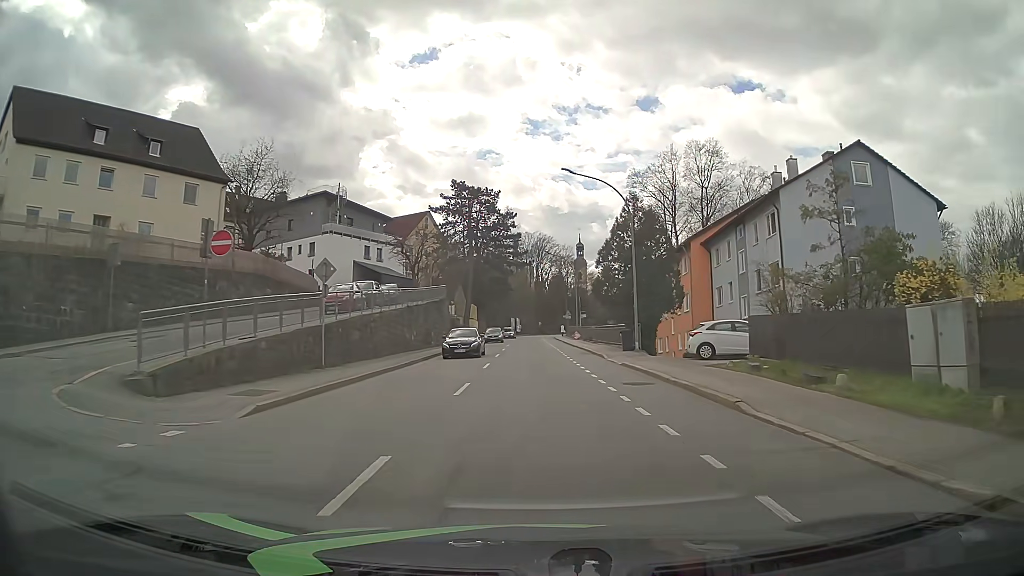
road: tertiary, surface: asphalt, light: Day
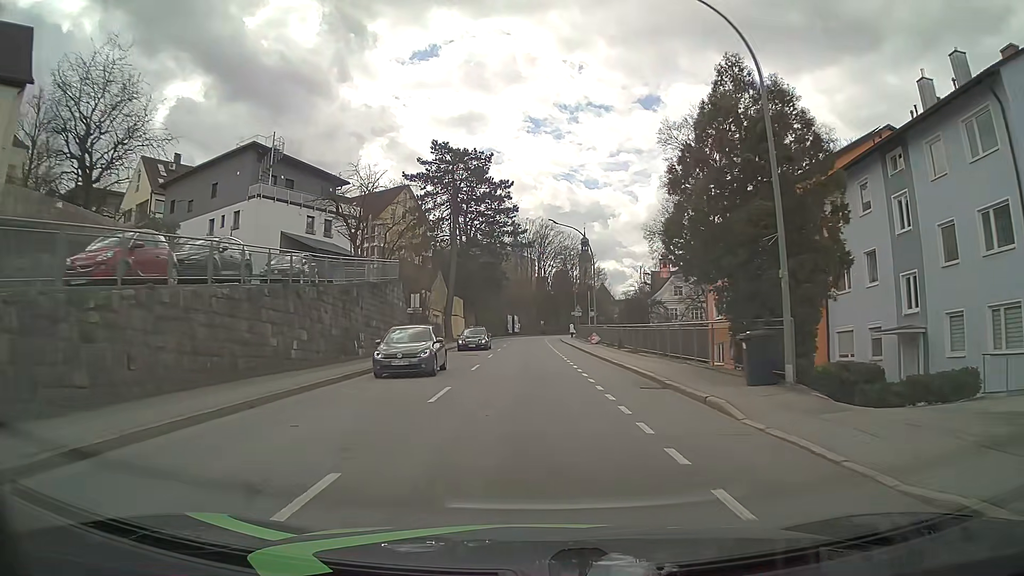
(+0.2, +20.0) m; 0°
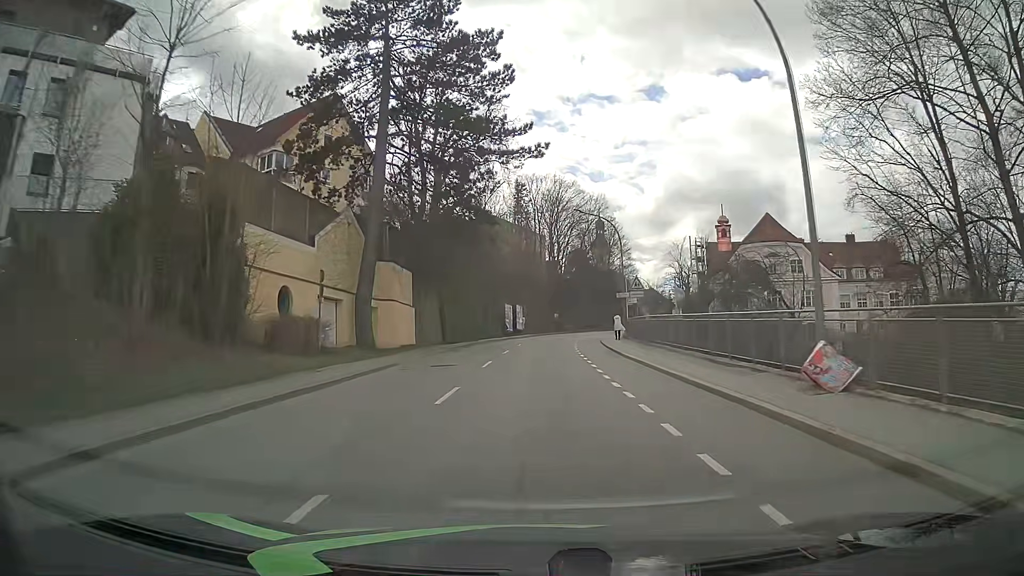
(-0.4, +37.1) m; -1°
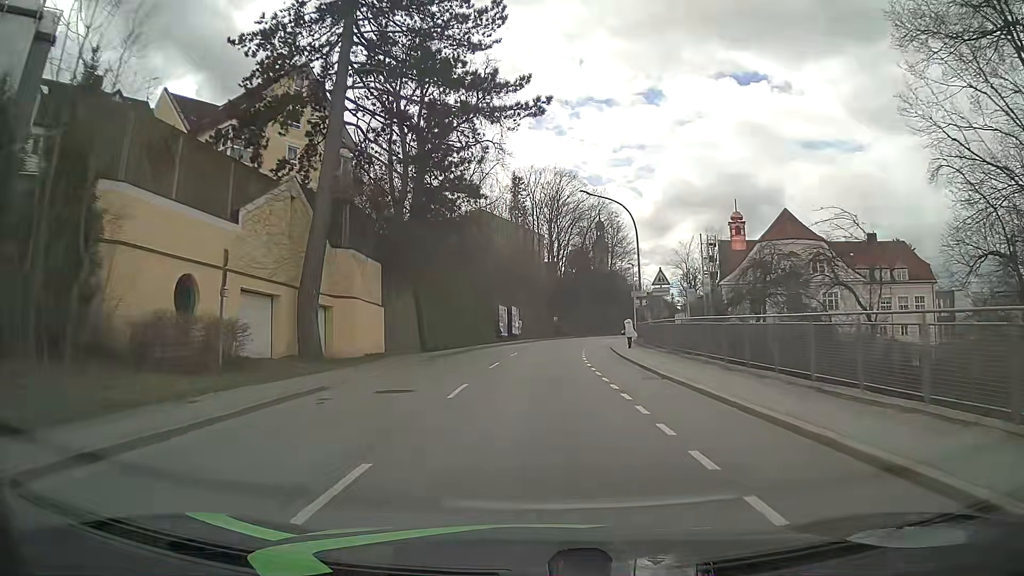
(0.0, +7.7) m; 0°
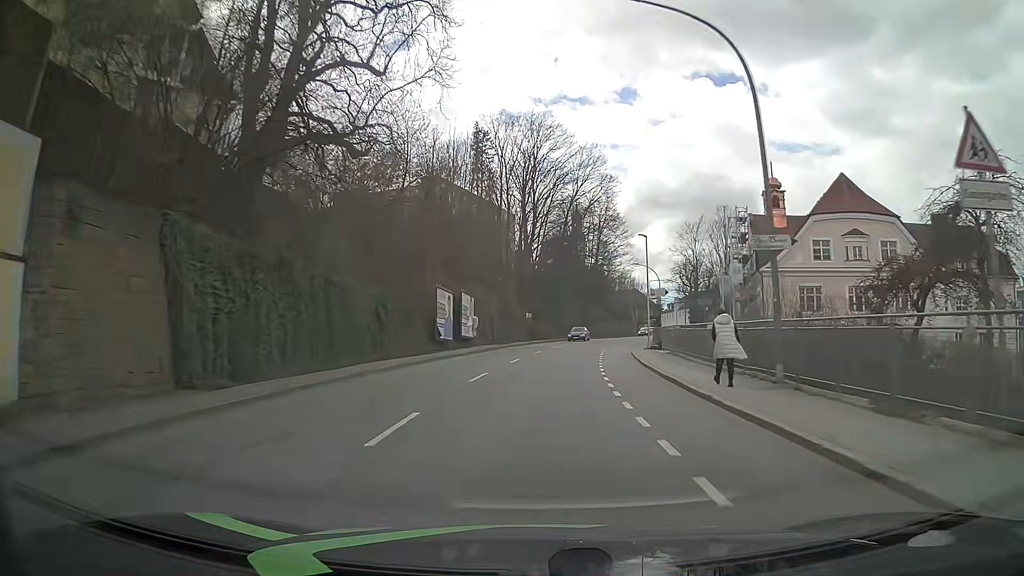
(+0.2, +23.5) m; +2°
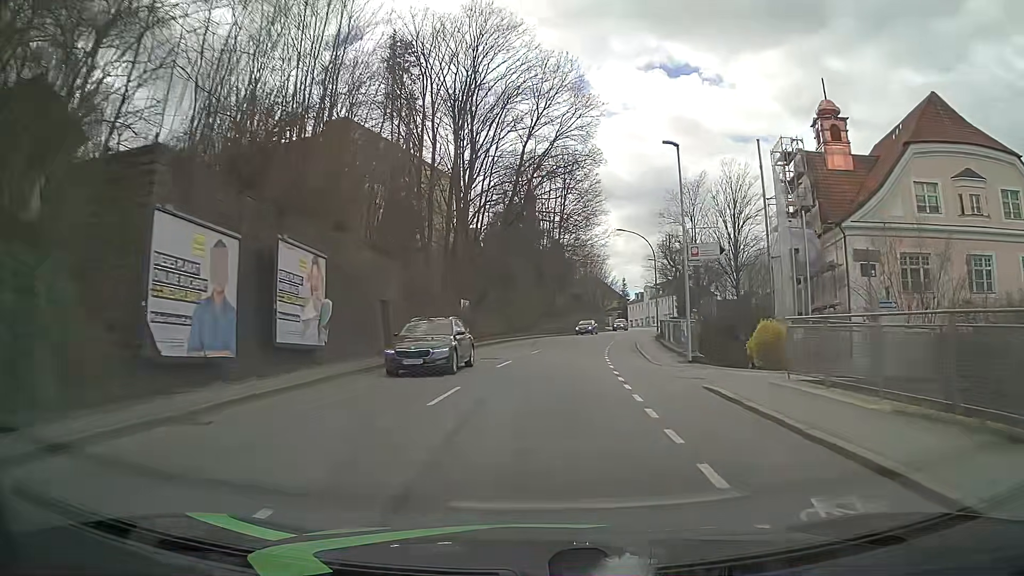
(+0.8, +23.7) m; +4°
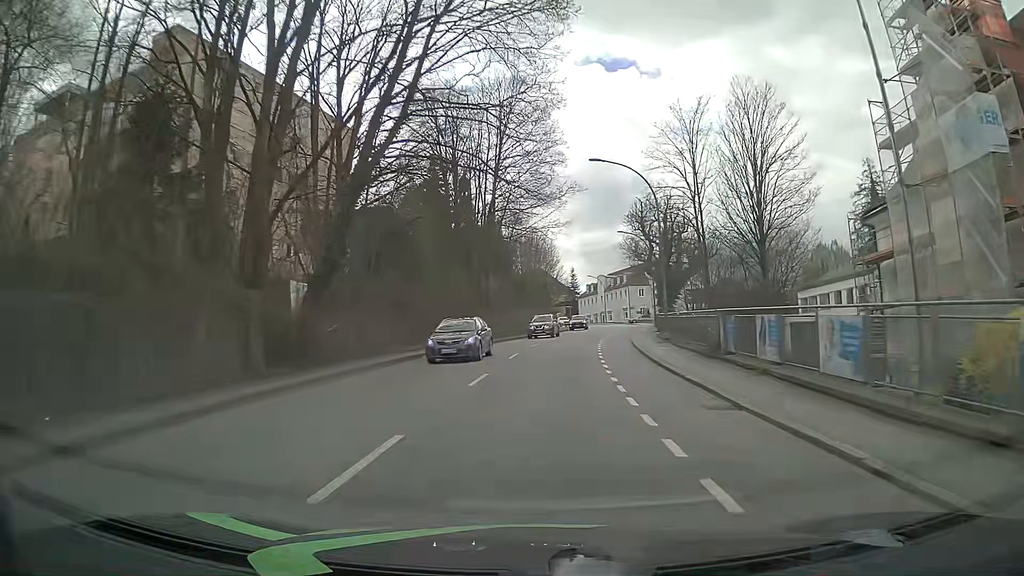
(+1.0, +23.5) m; +5°
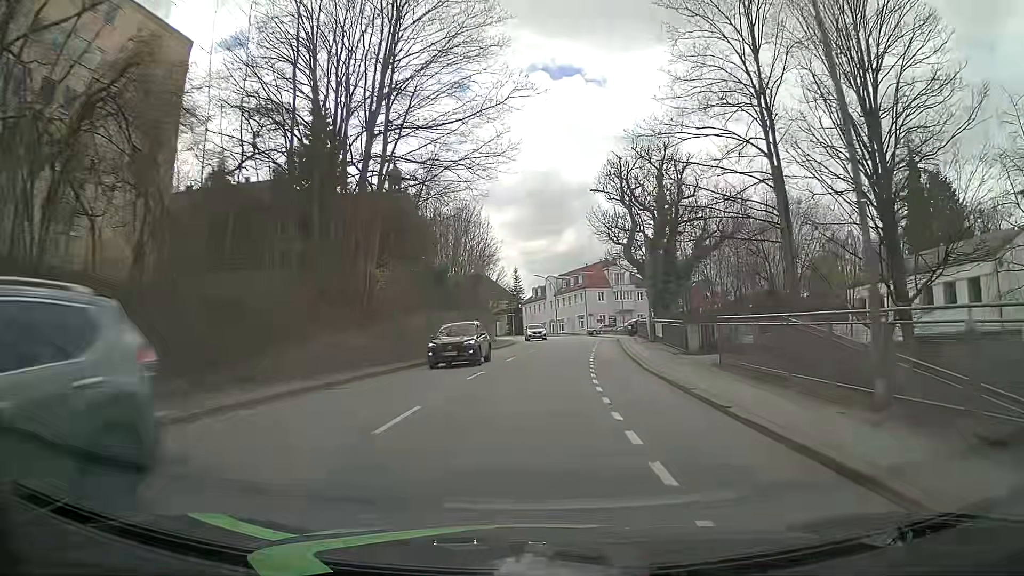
(+1.1, +23.4) m; +4°
(0, +10) (+1, +20) (+2, +30) (+3, +40) (+4, +50) (+4, +60) (+4, +70) (+3, +80) (+1, +90) (-1, +99) m
